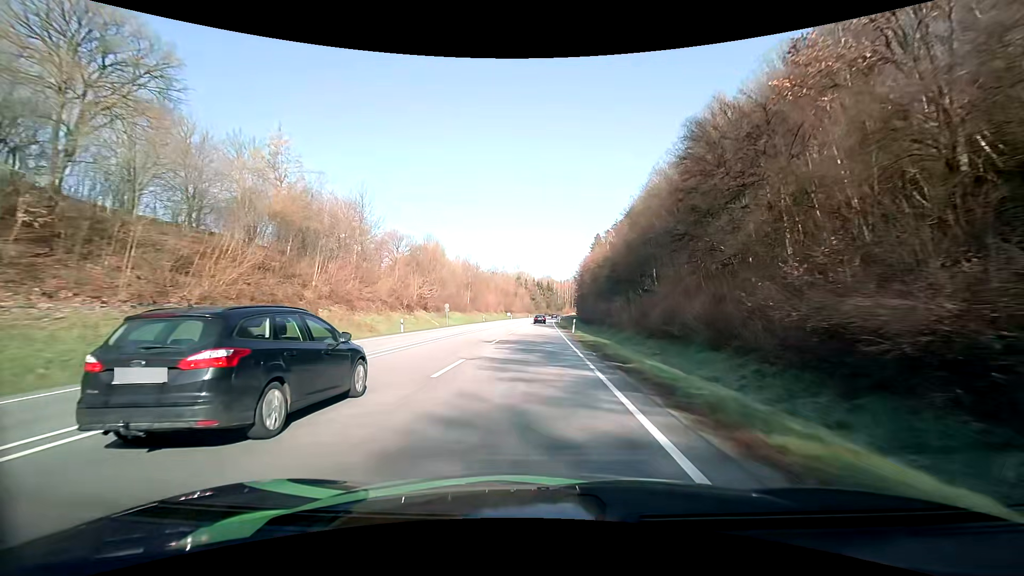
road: primary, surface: asphalt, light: Day
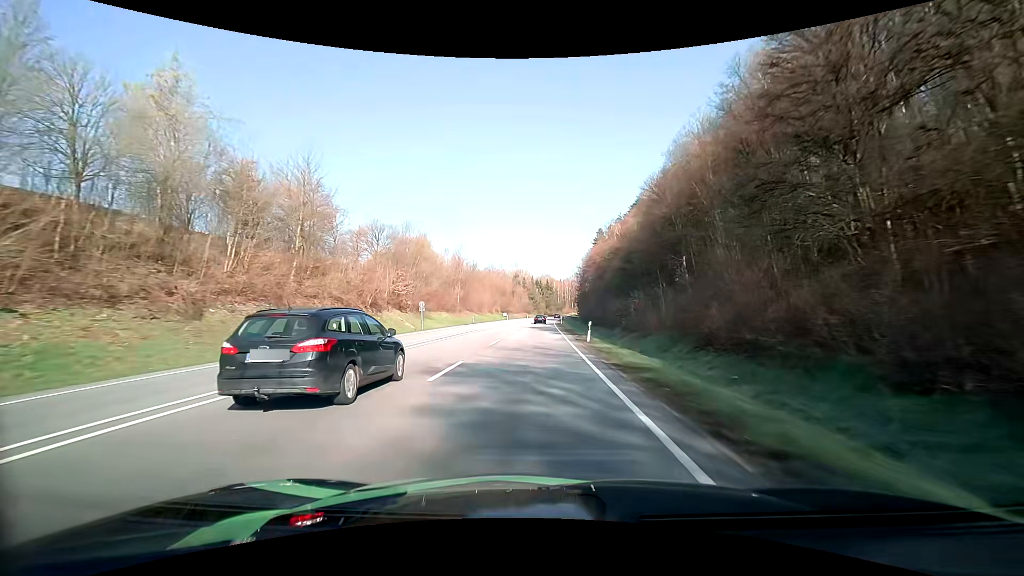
(0.0, +12.7) m; 0°
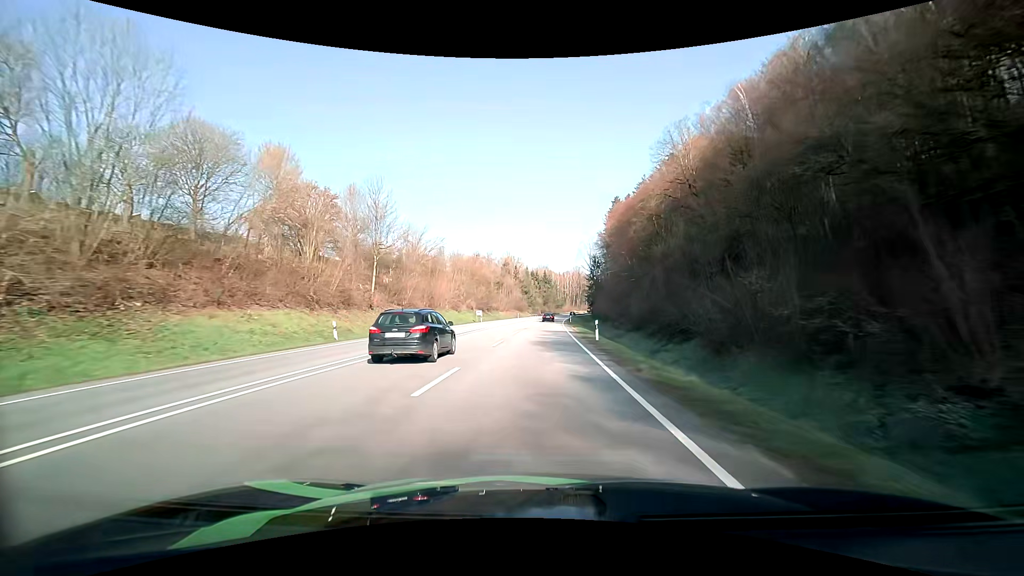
(+0.3, +50.8) m; 0°
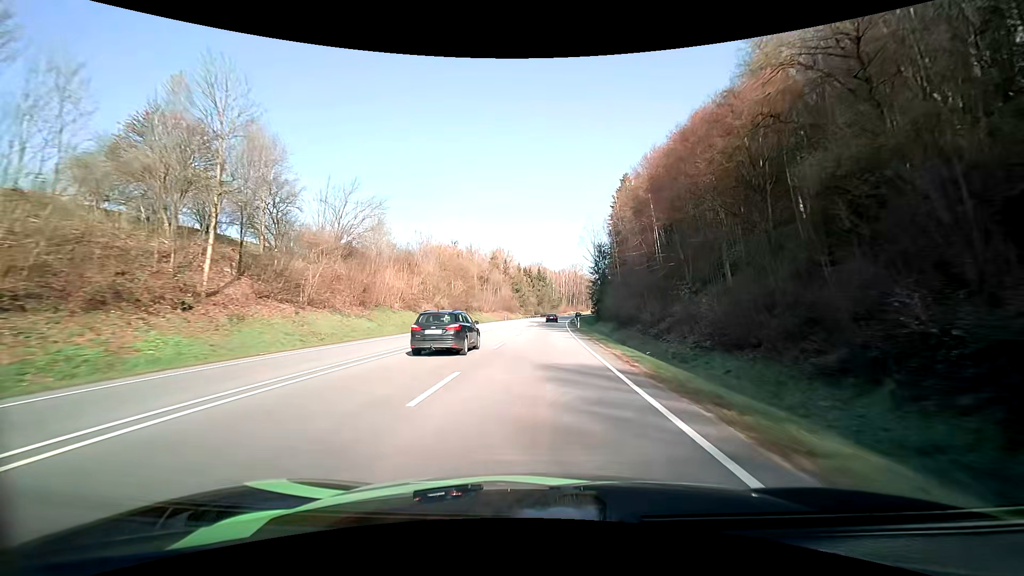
(+0.2, +25.2) m; +1°
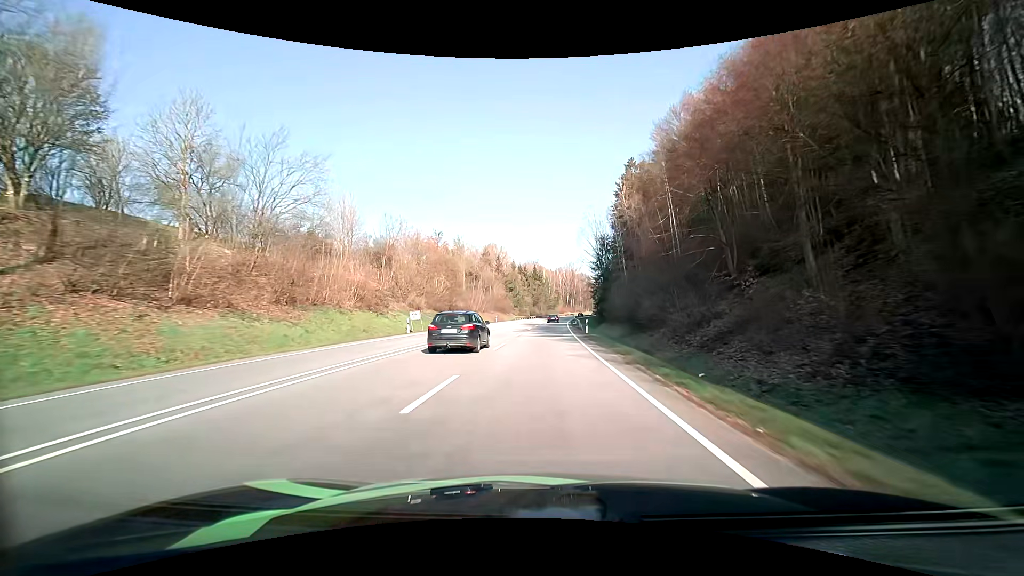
(0.0, +12.6) m; 0°
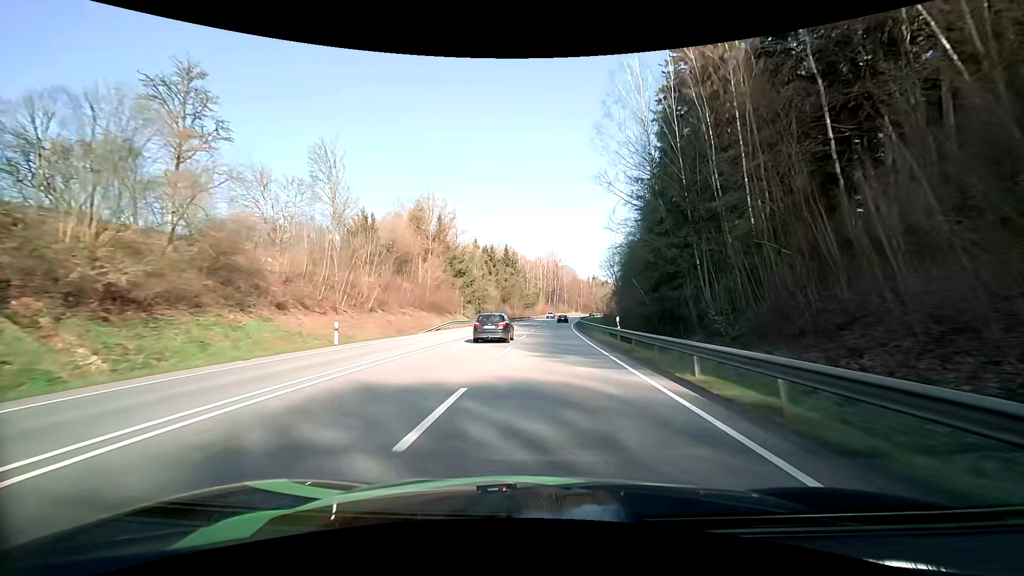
(+1.2, +62.7) m; +3°
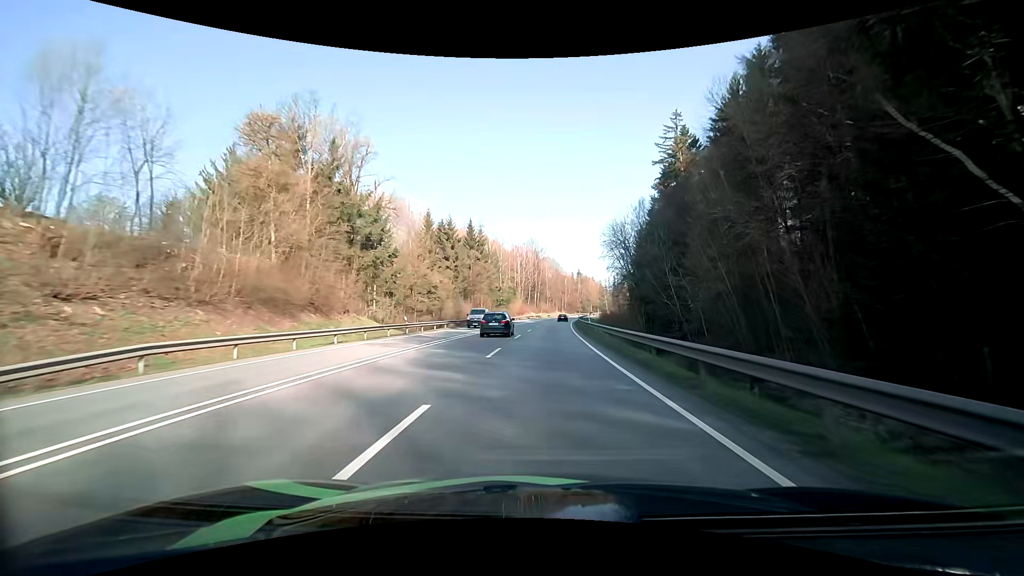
(+0.7, +38.4) m; +2°
